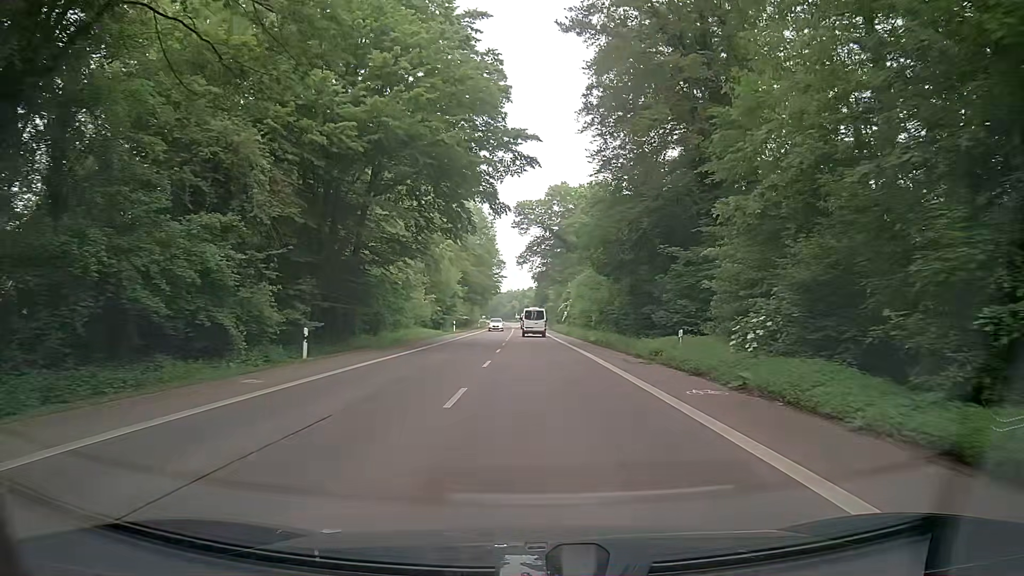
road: secondary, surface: asphalt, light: Day
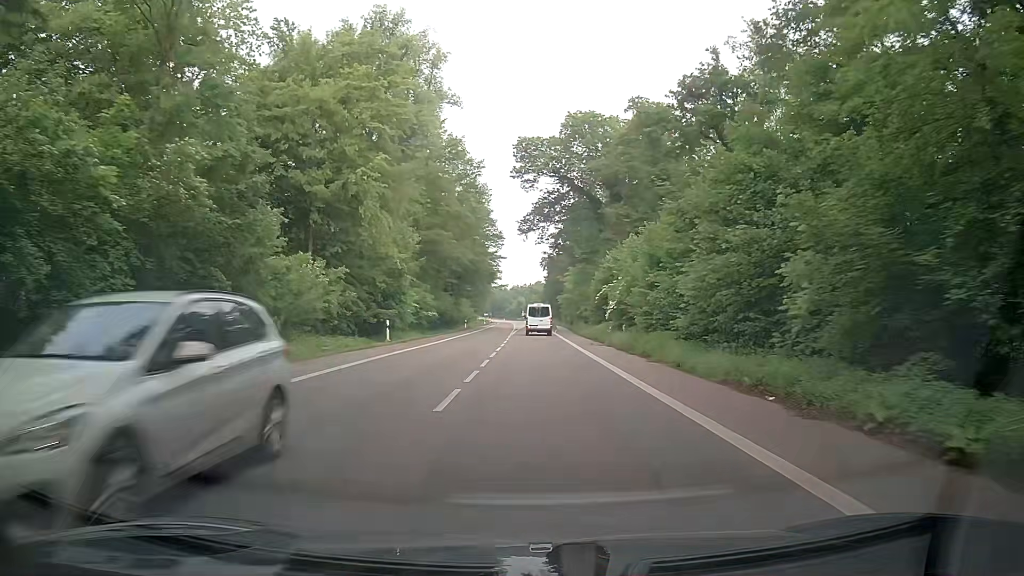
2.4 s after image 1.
(-0.6, +36.7) m; -1°
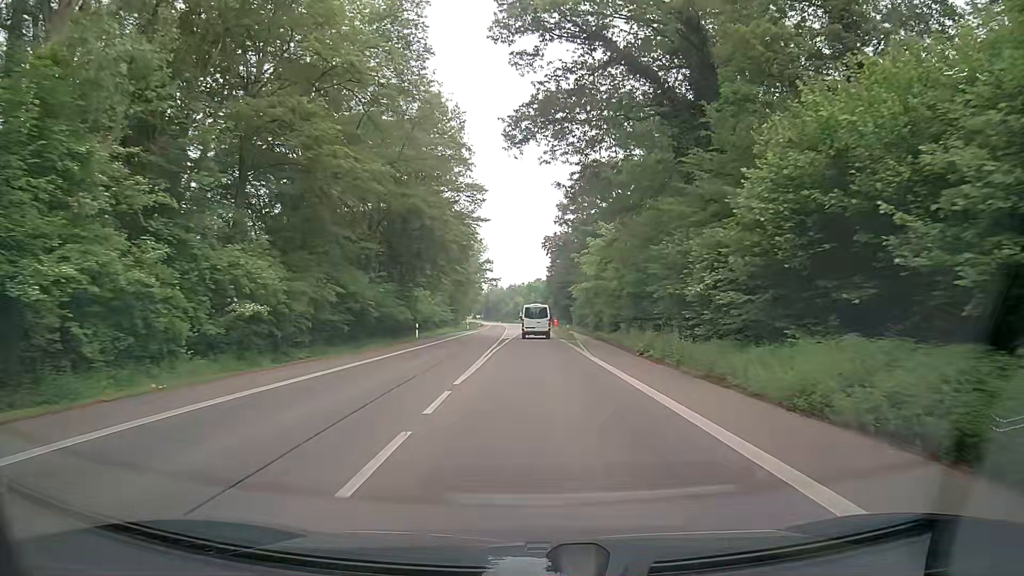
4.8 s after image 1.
(-0.2, +36.4) m; 0°
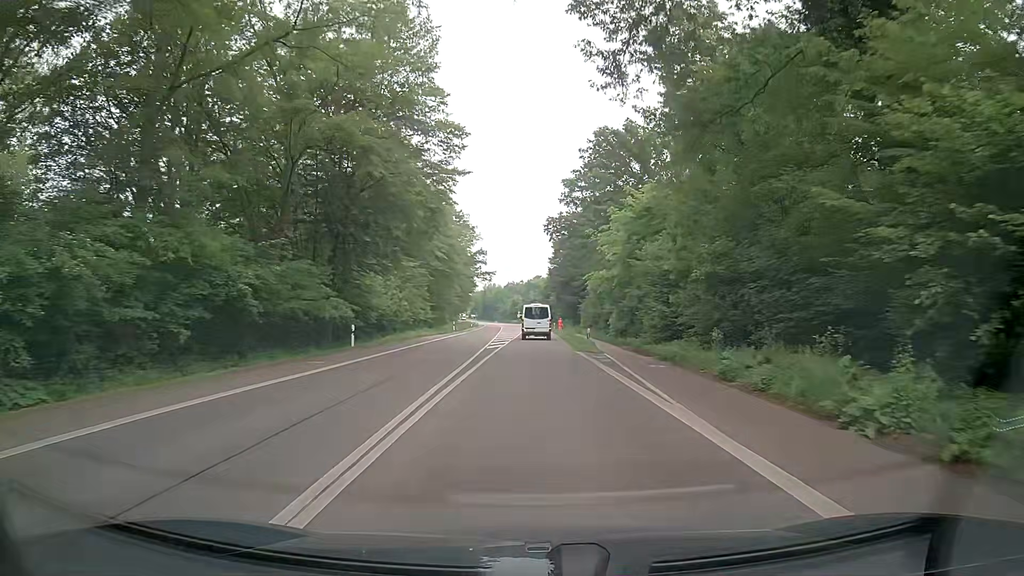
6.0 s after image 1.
(-0.1, +17.9) m; -1°
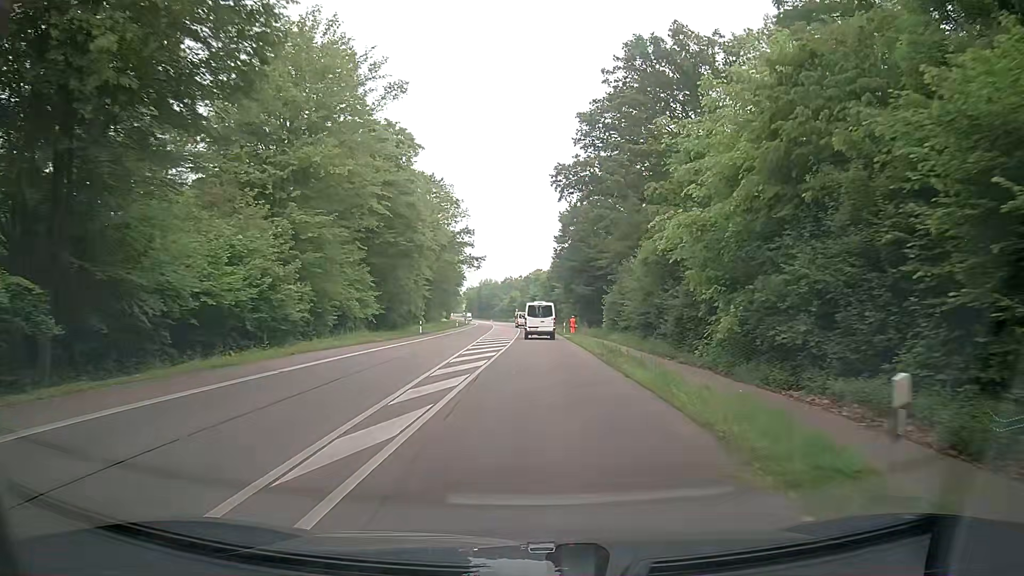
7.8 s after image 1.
(+0.3, +26.5) m; +1°
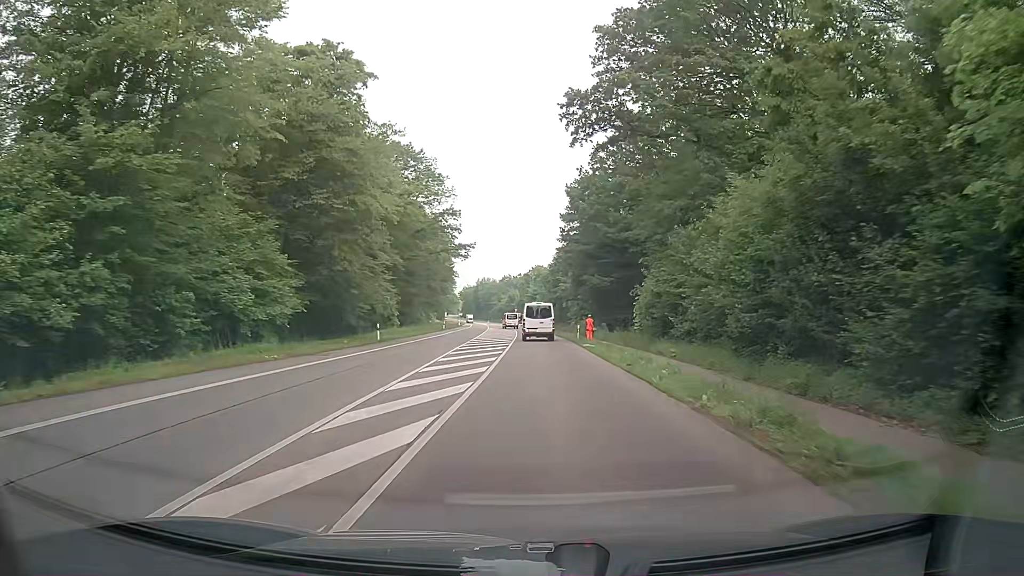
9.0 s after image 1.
(-0.1, +17.5) m; 0°
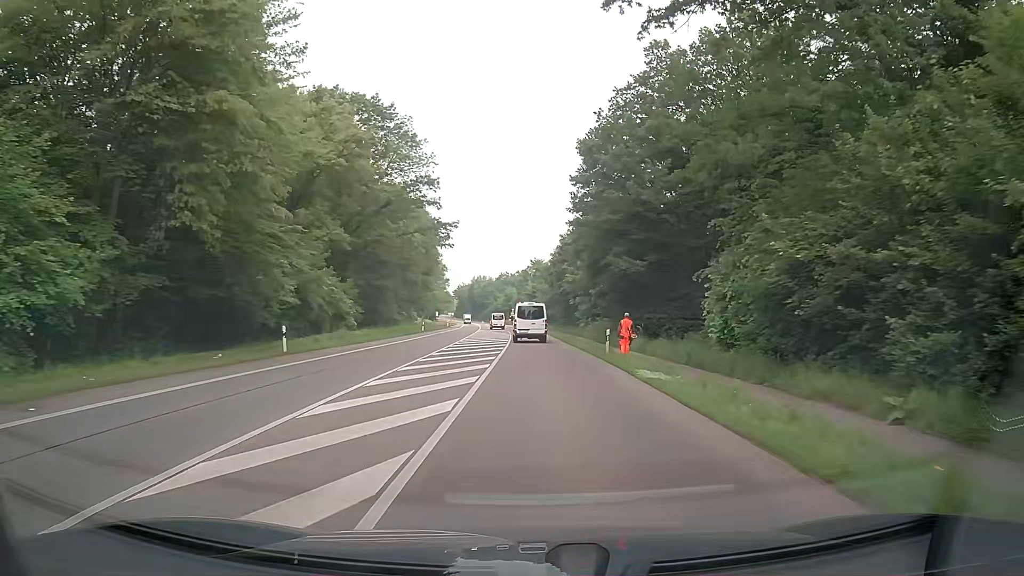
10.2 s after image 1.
(-0.1, +17.3) m; 0°
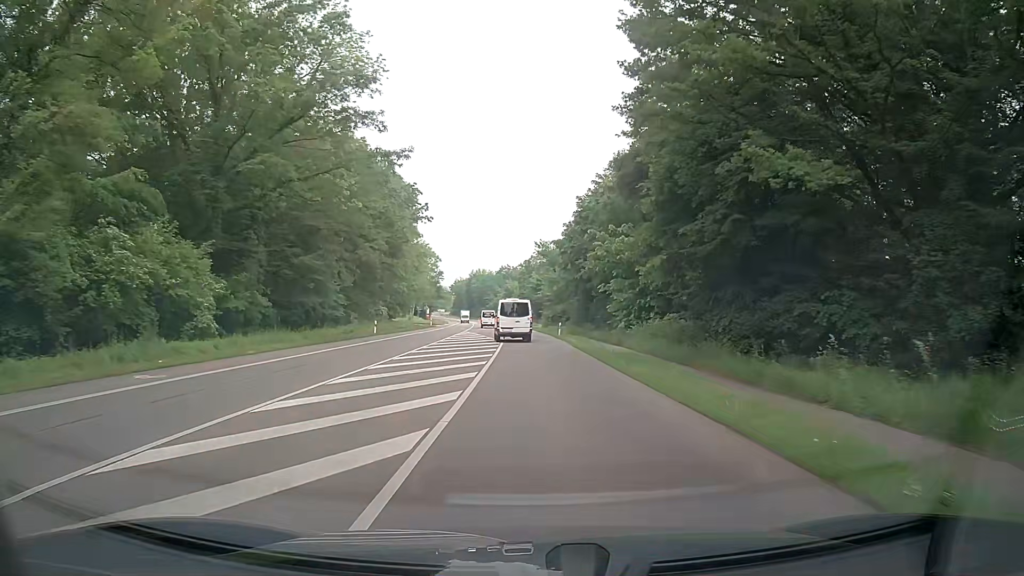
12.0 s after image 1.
(0.0, +25.6) m; 0°
(0, +10) (0, +20) (0, +30) (0, +40) (0, +50) (-1, +60) (-1, +70) (-2, +80) (-2, +90) (-3, +100) m
